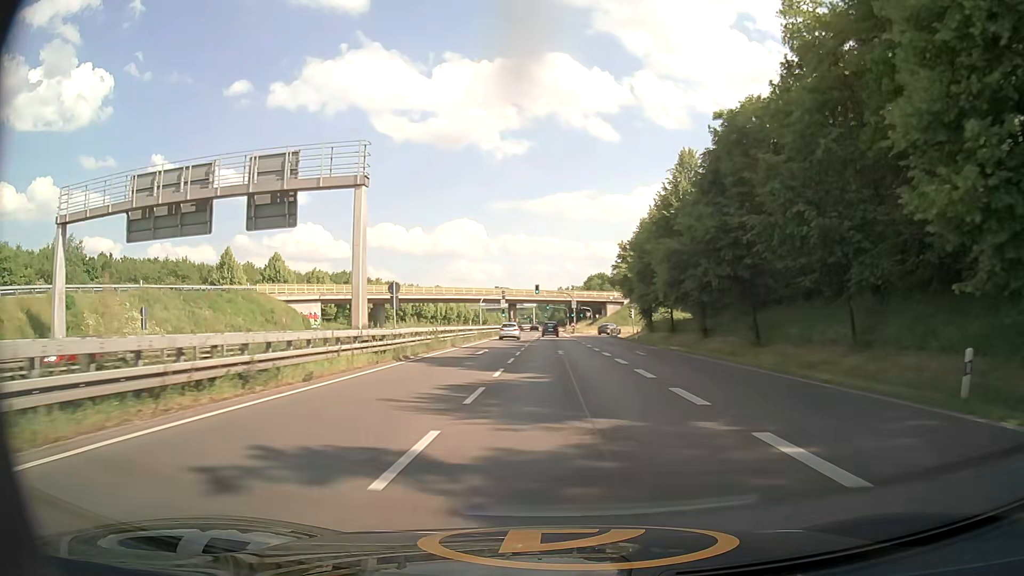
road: primary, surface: asphalt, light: Day
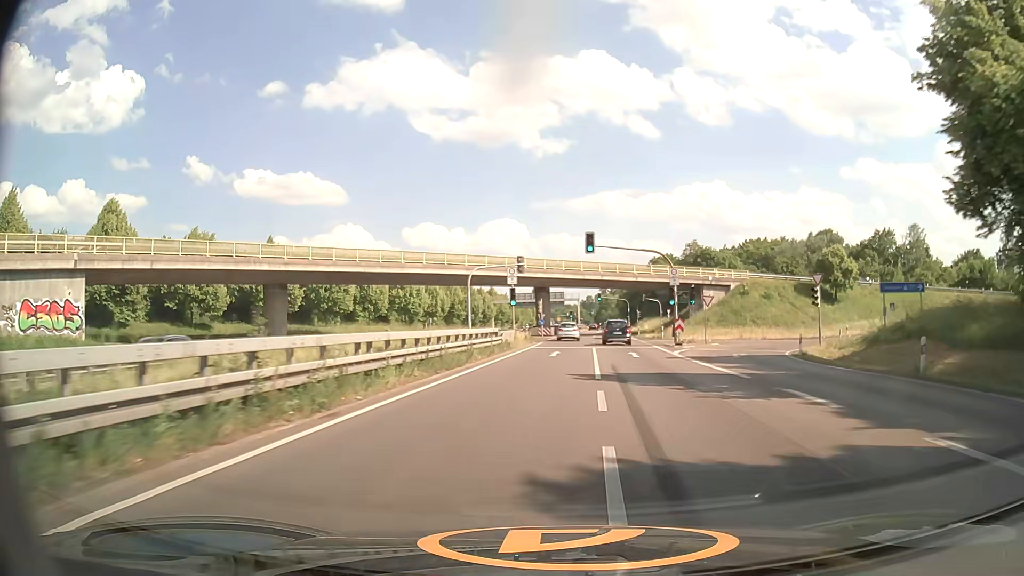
(-1.7, +55.0) m; -3°
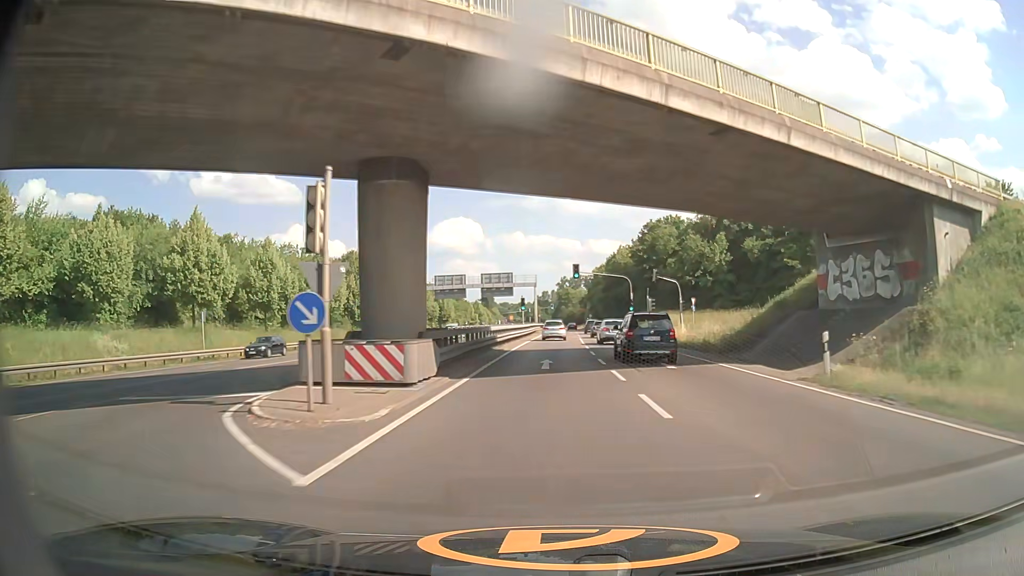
(+1.5, +56.1) m; +4°
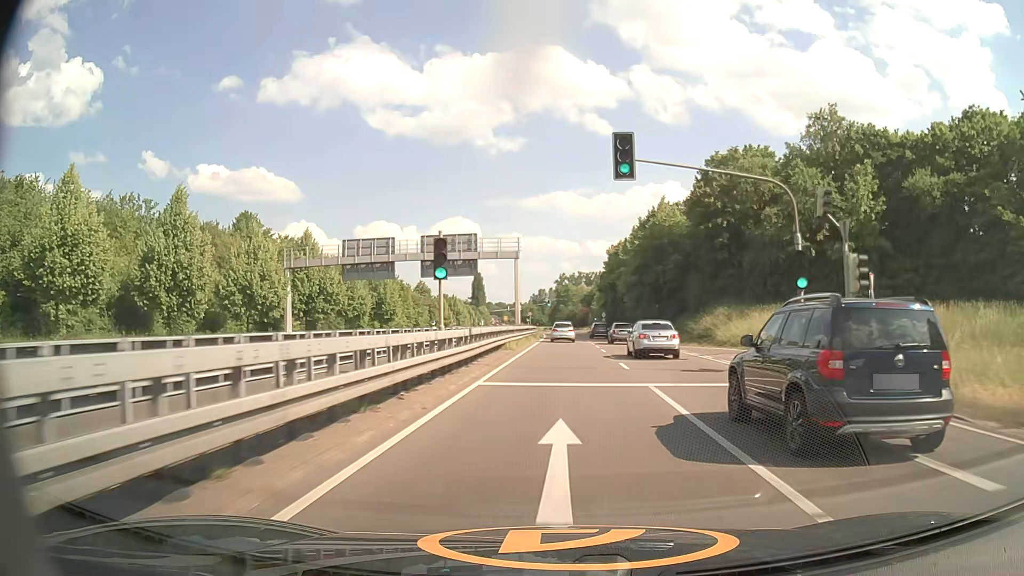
(+0.3, +44.4) m; 0°
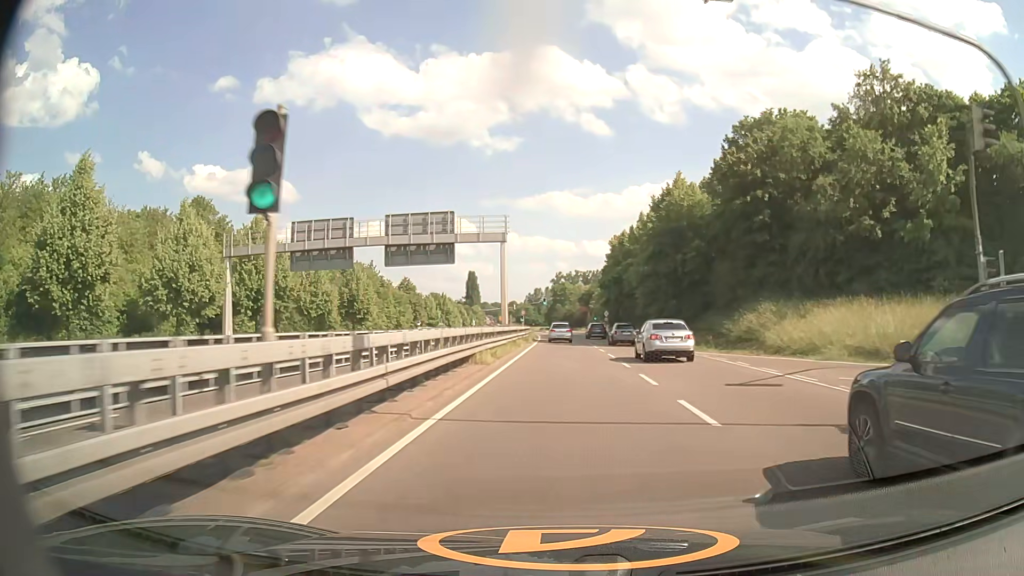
(0.0, +11.2) m; 0°
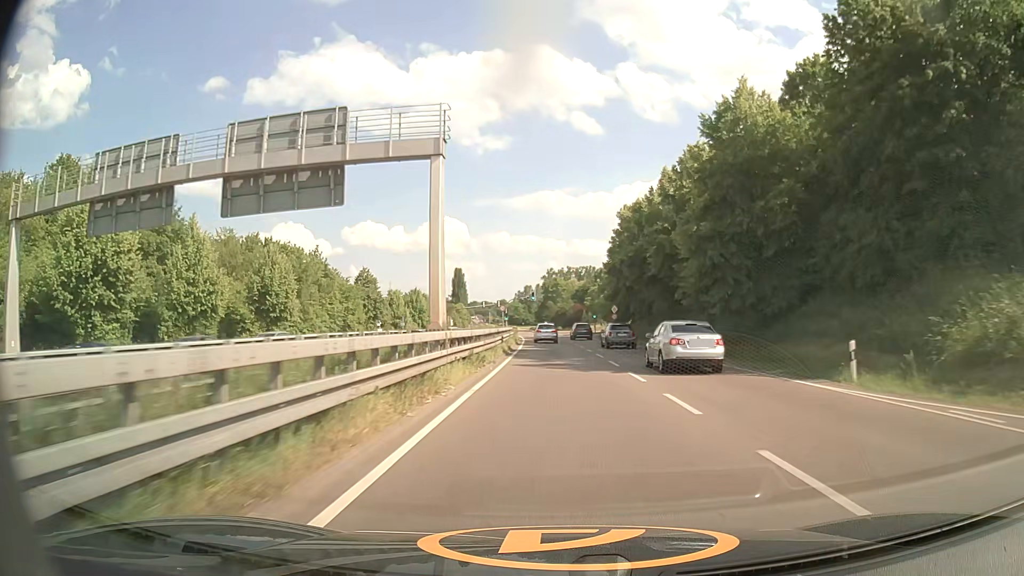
(+0.1, +22.6) m; +1°
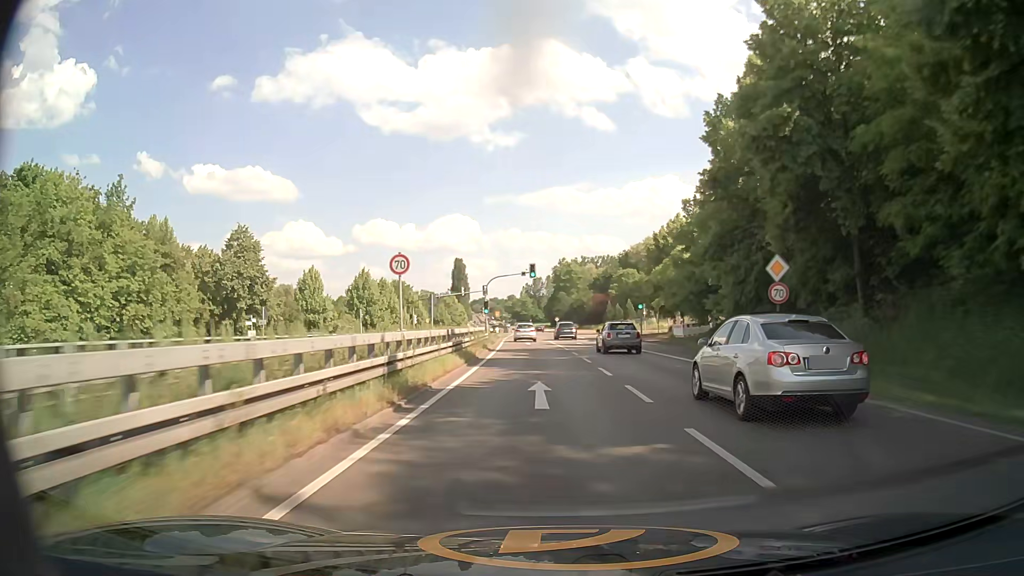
(-0.1, +46.2) m; -1°
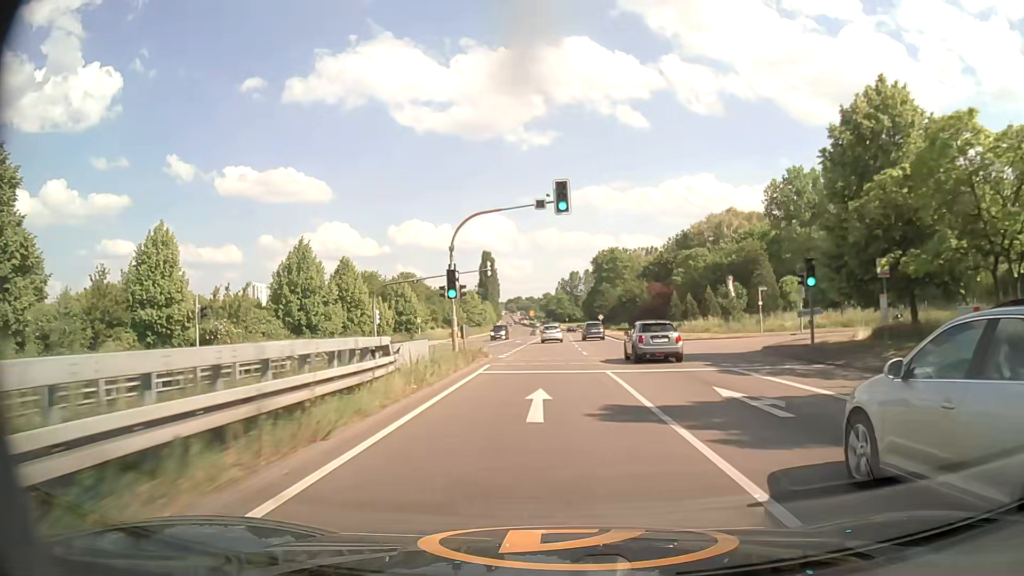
(-0.8, +35.7) m; -3°
(0, +10) (0, +20) (0, +30) (0, +40) (0, +50) (0, +60) (0, +70) (0, +80) (0, +90) (0, +100) m
